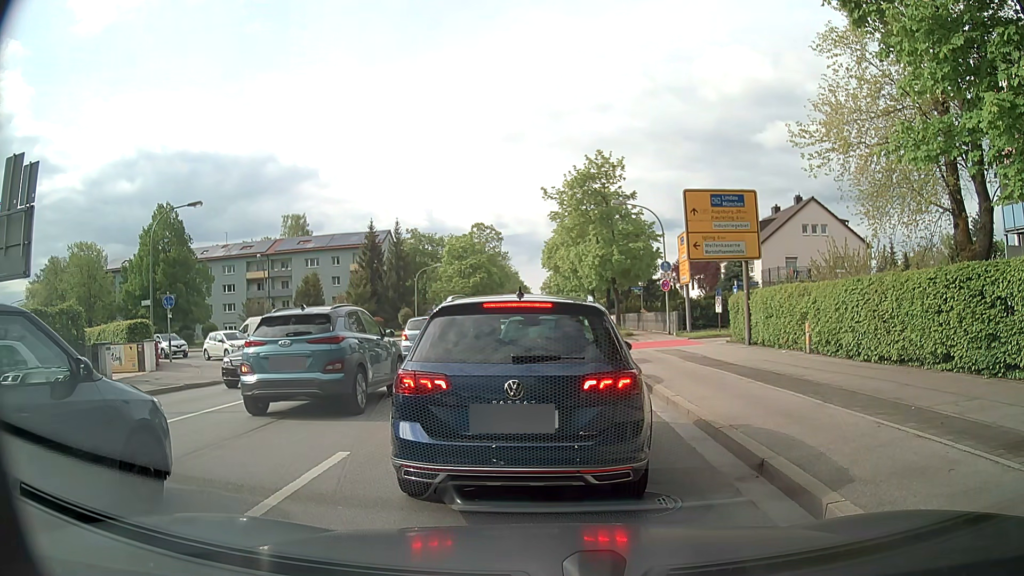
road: secondary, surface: asphalt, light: Day
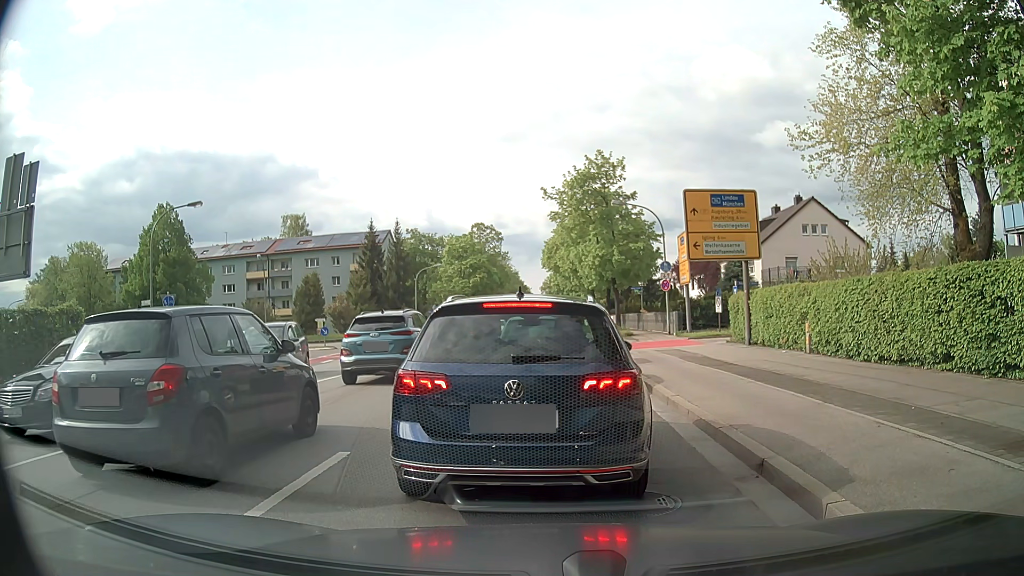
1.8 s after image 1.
(0.0, 0.0) m; 0°
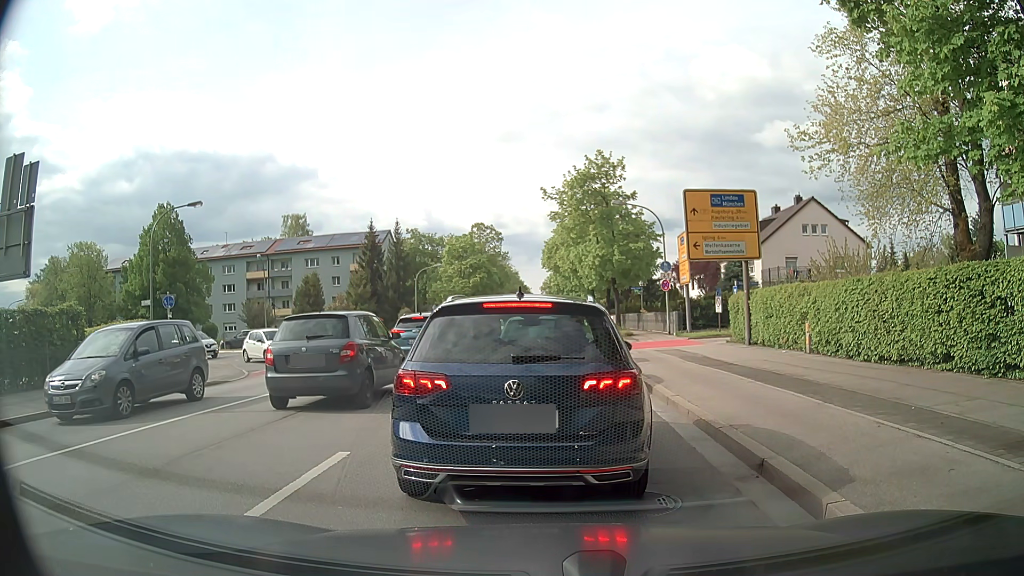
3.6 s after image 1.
(0.0, 0.0) m; 0°
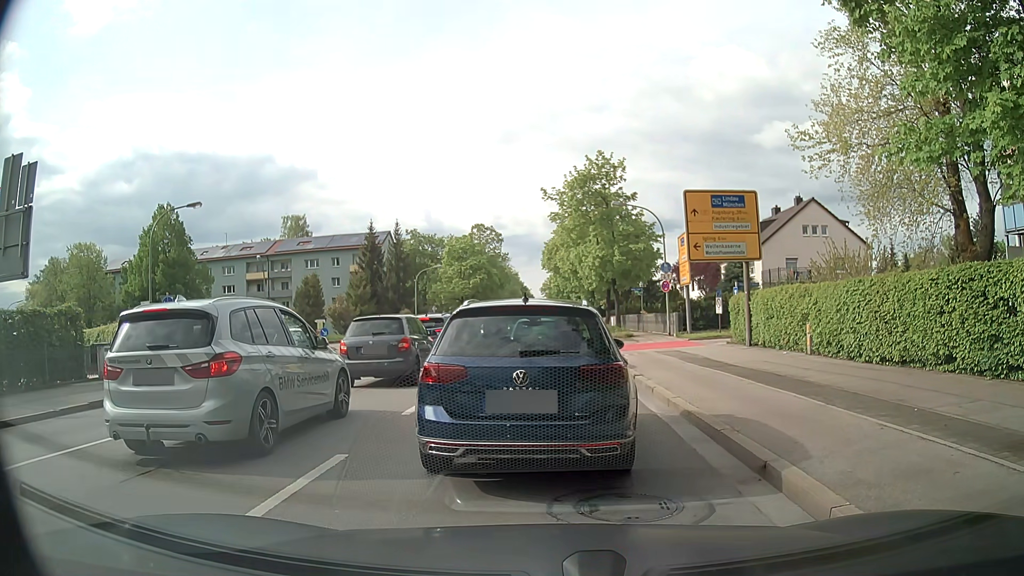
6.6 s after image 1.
(0.0, 0.0) m; 0°
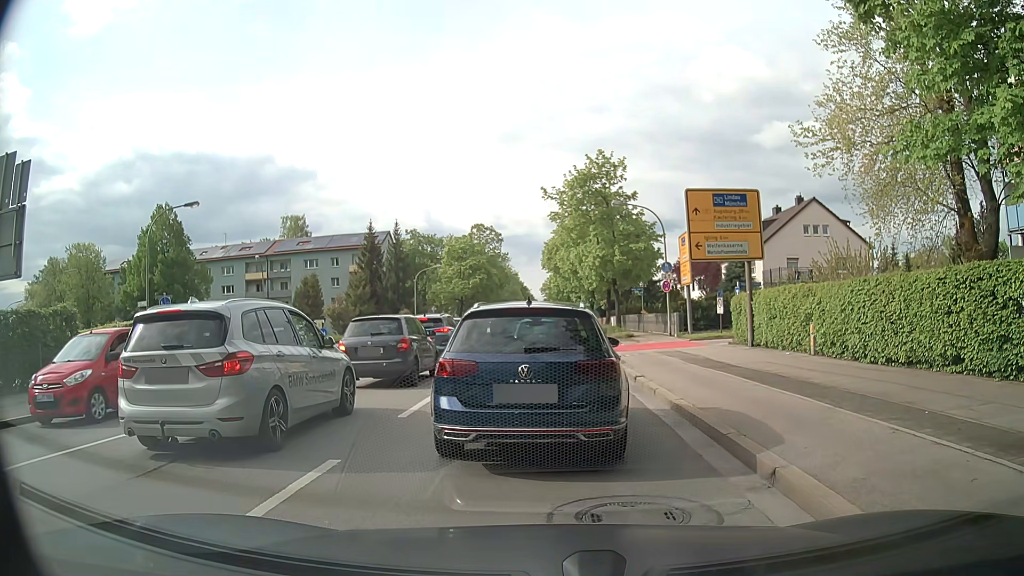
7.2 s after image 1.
(0.0, +0.2) m; 0°
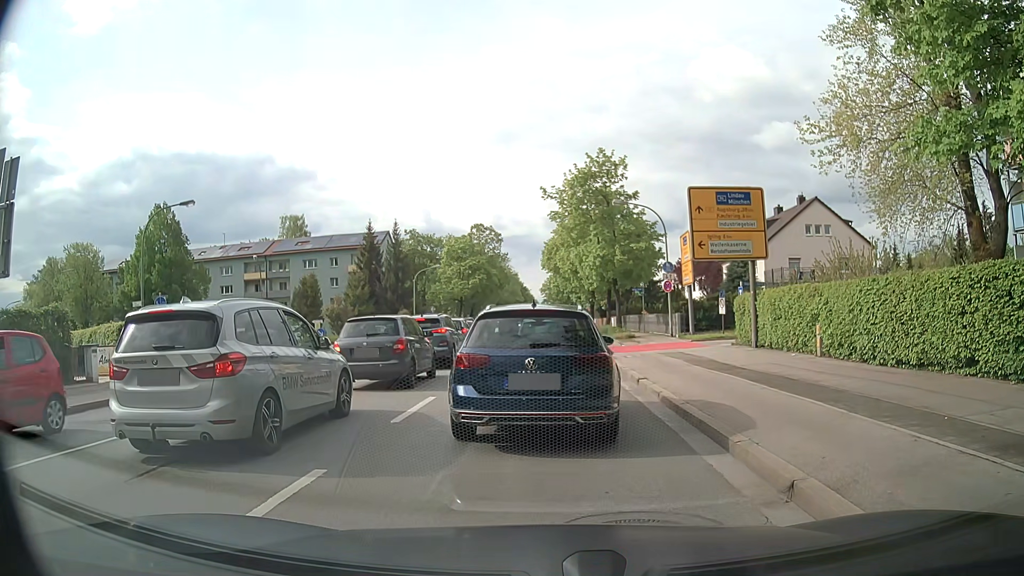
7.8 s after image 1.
(0.0, +0.4) m; 0°
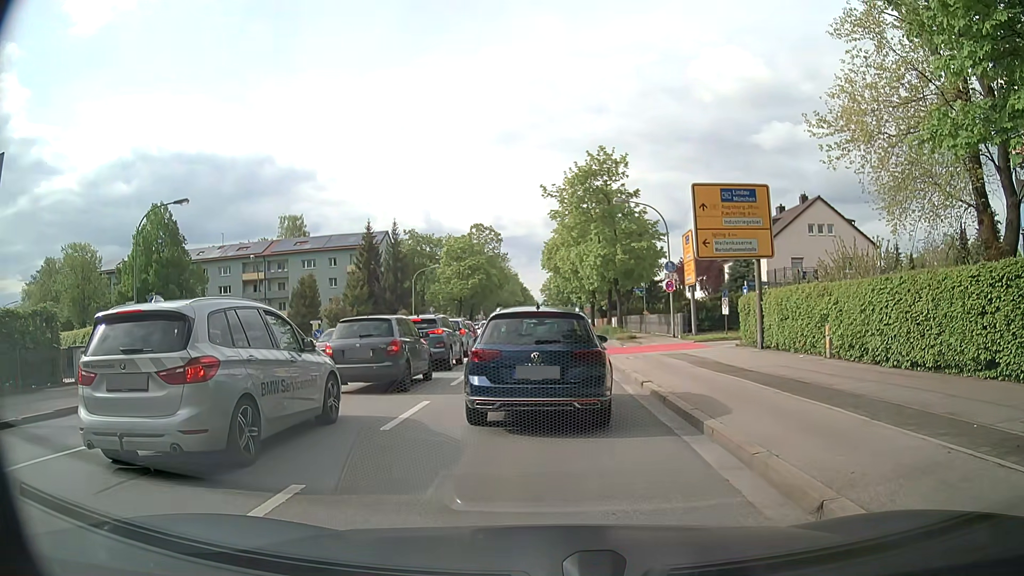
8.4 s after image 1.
(0.0, +0.6) m; 0°
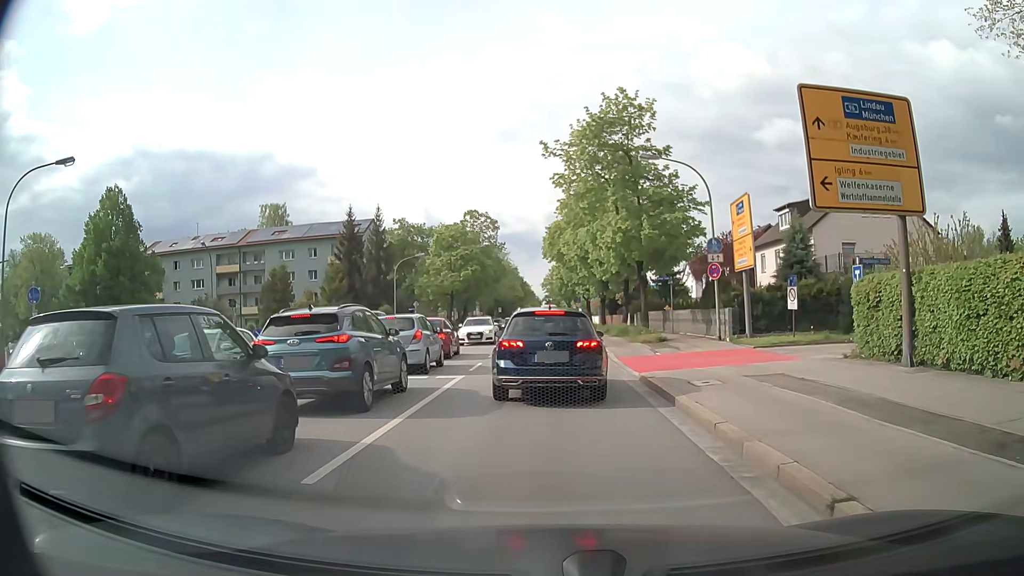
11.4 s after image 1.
(-0.3, +9.2) m; -2°
